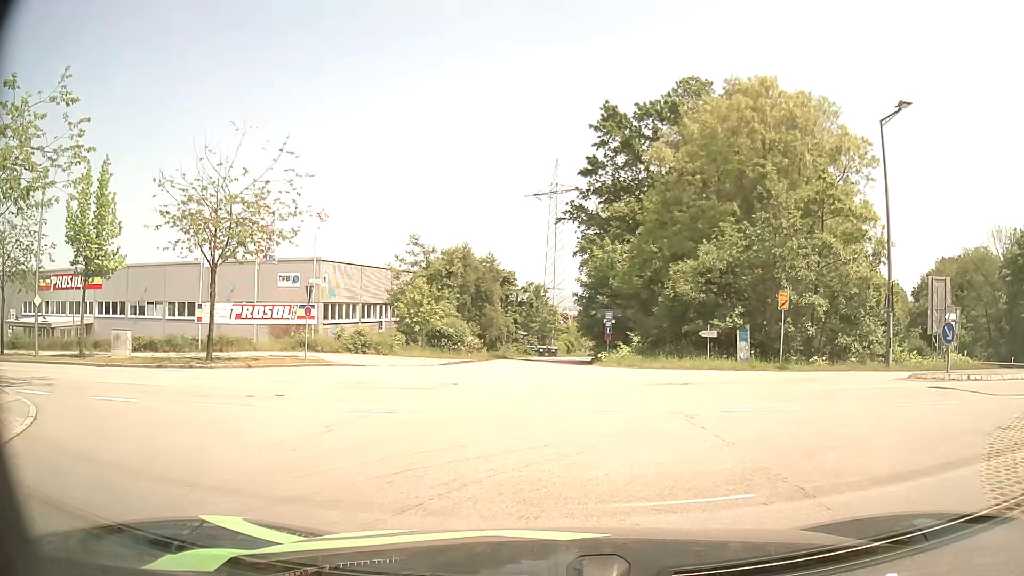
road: residential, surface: asphalt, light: Day
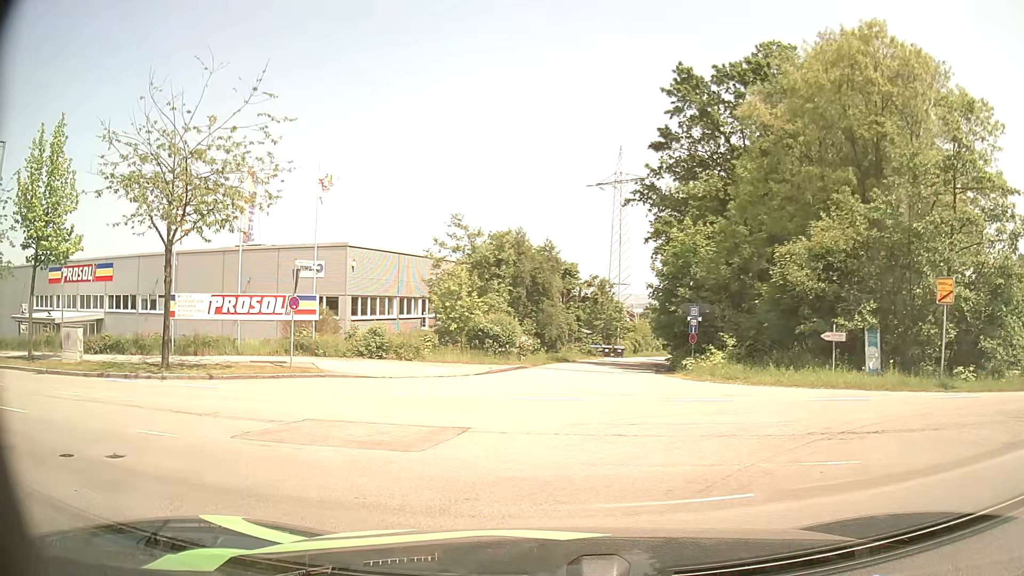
(-0.1, +7.4) m; -6°
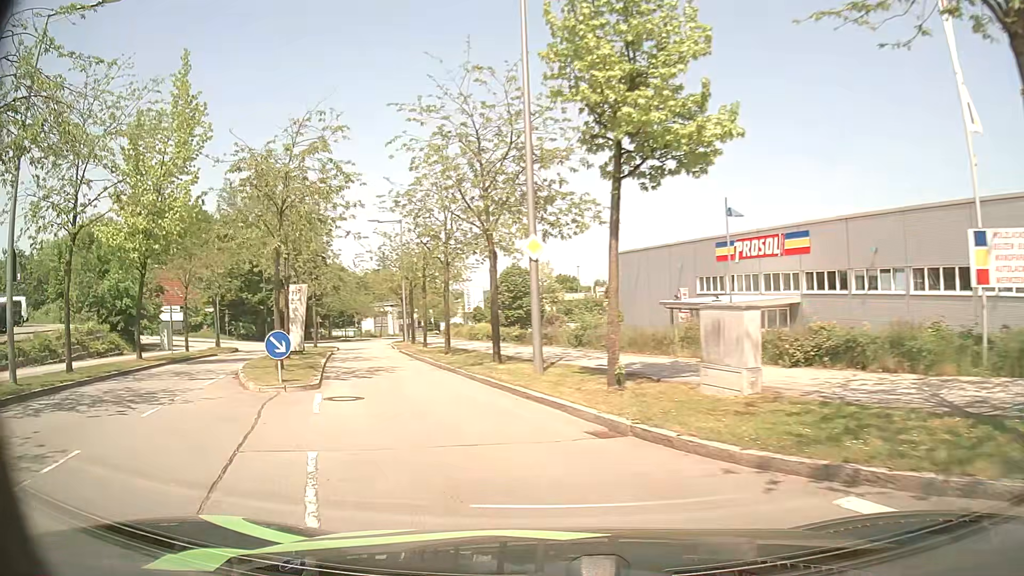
(-8.2, +13.0) m; -58°
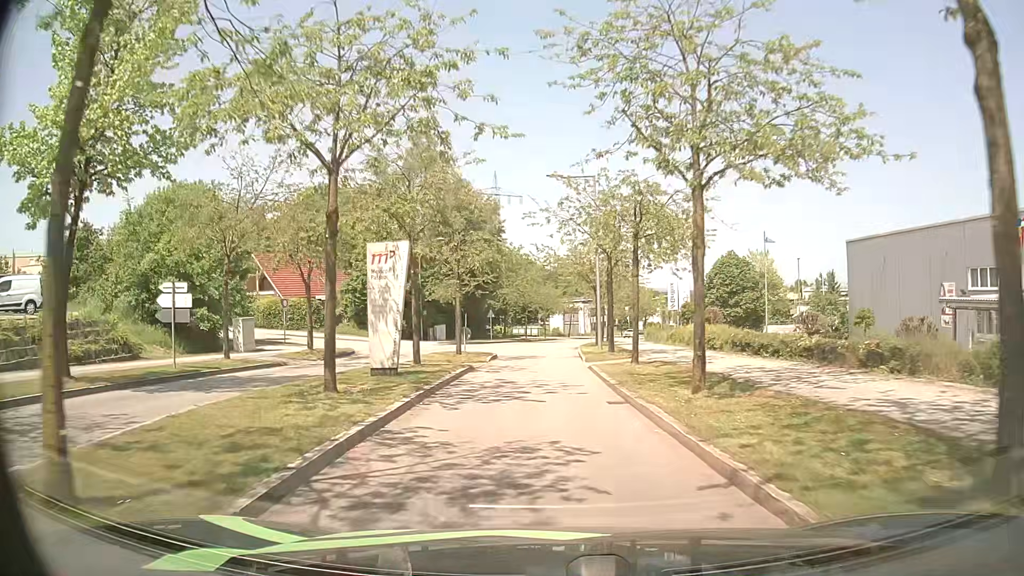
(-2.9, +14.7) m; -17°
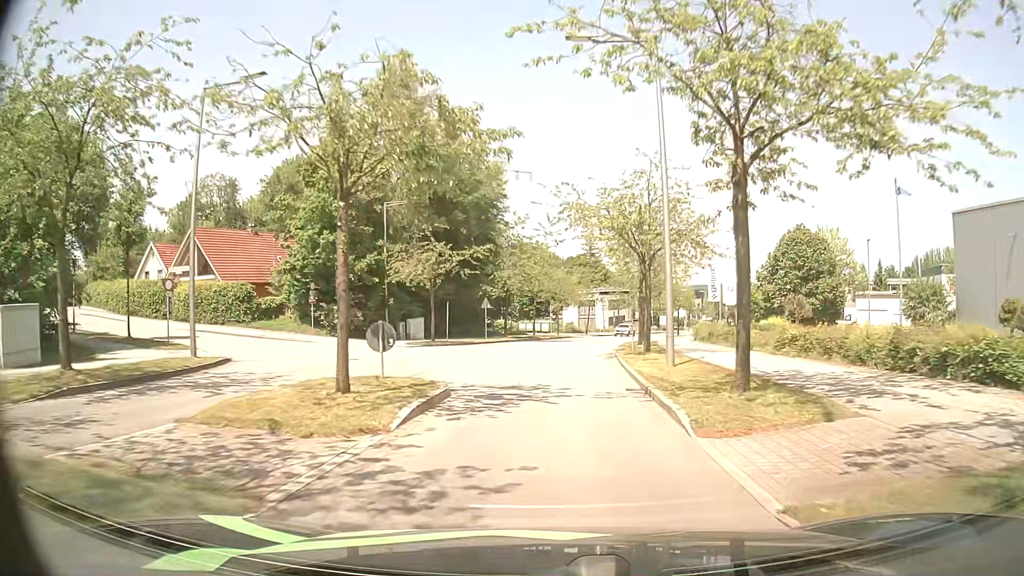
(-0.2, +17.2) m; 0°
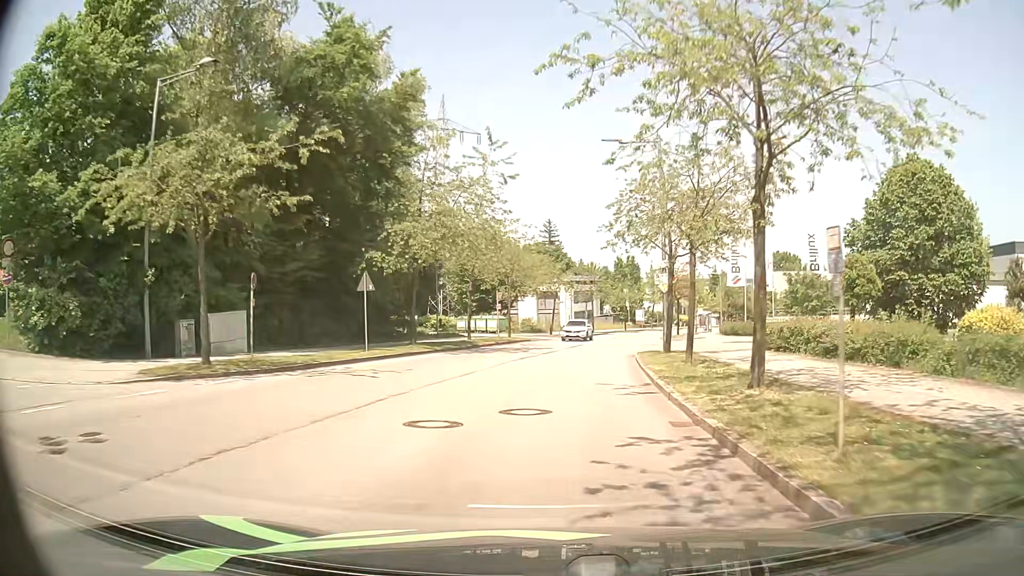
(+0.5, +24.0) m; +3°
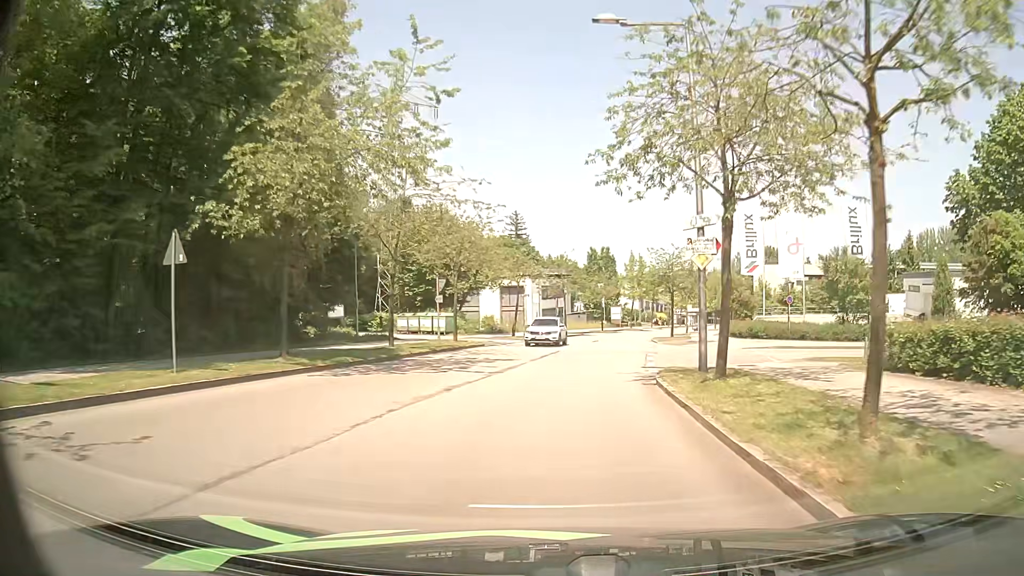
(+0.3, +12.1) m; +3°
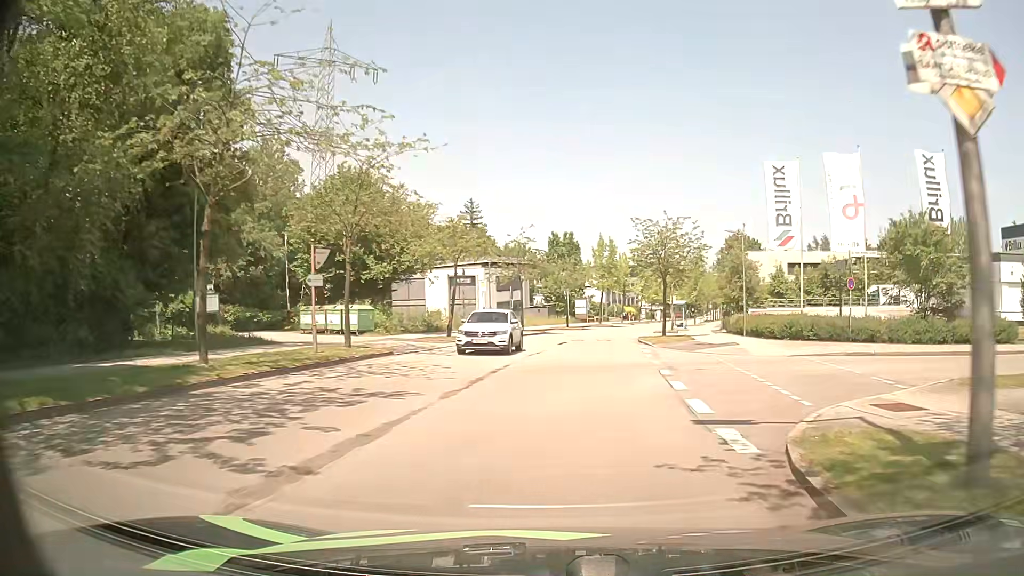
(+0.4, +12.4) m; +3°
(0, +10) (+1, +20) (+2, +30) (+4, +40) (+5, +50) (+8, +59) (+11, +69) (+13, +79) (+16, +88) (+19, +98) m
